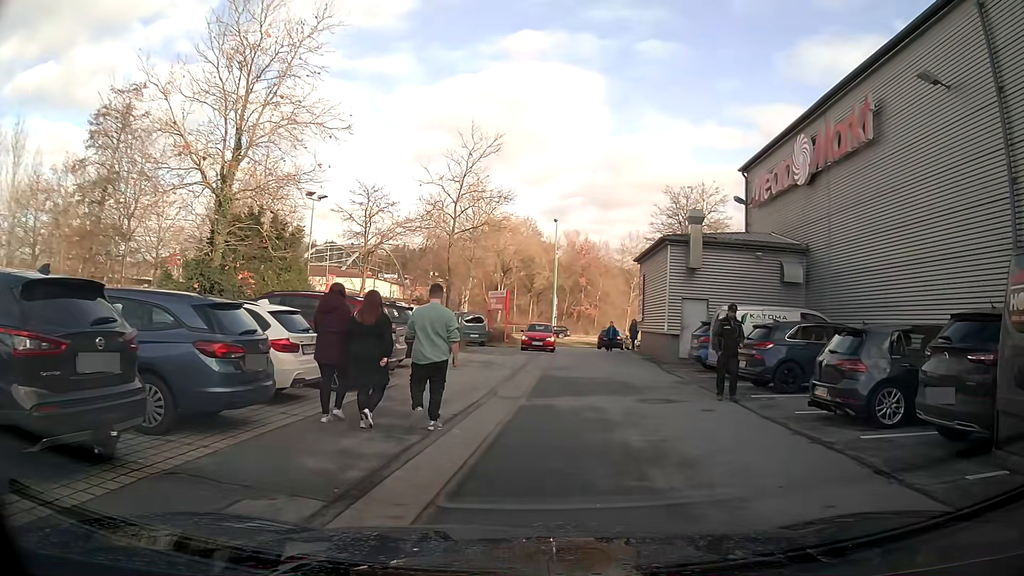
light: Day
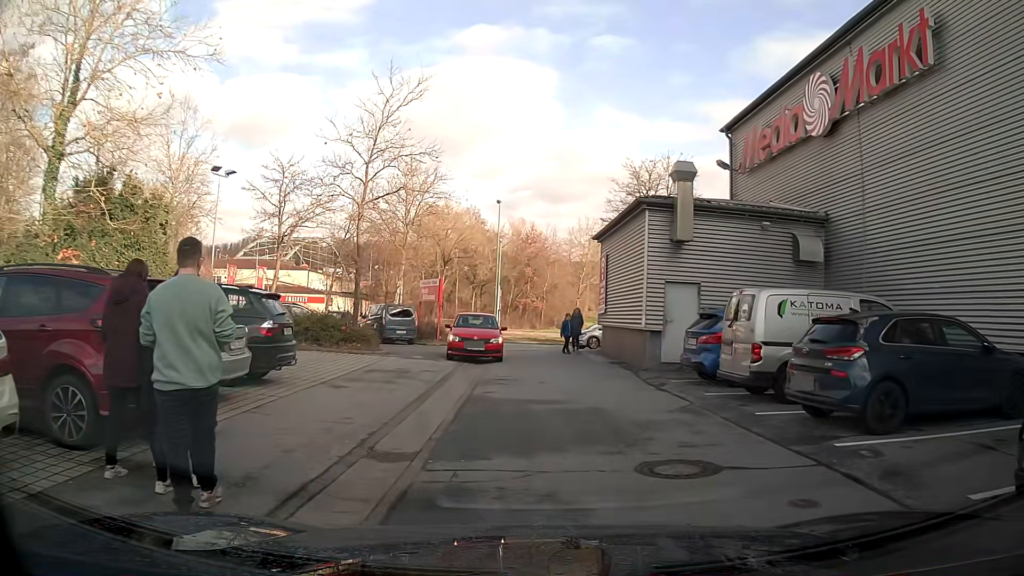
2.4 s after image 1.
(+0.3, +6.1) m; +5°
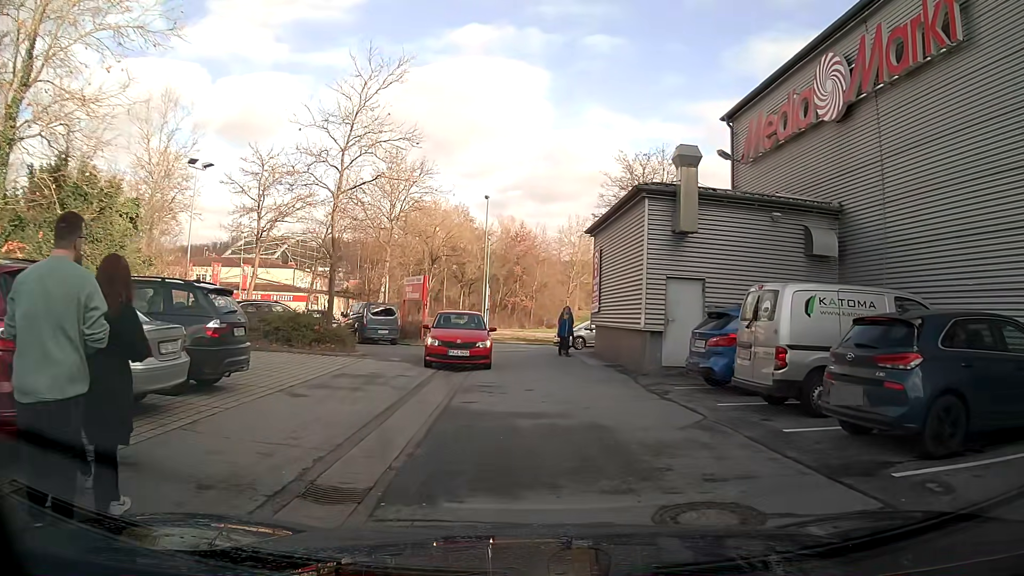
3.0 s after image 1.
(0.0, +1.6) m; 0°
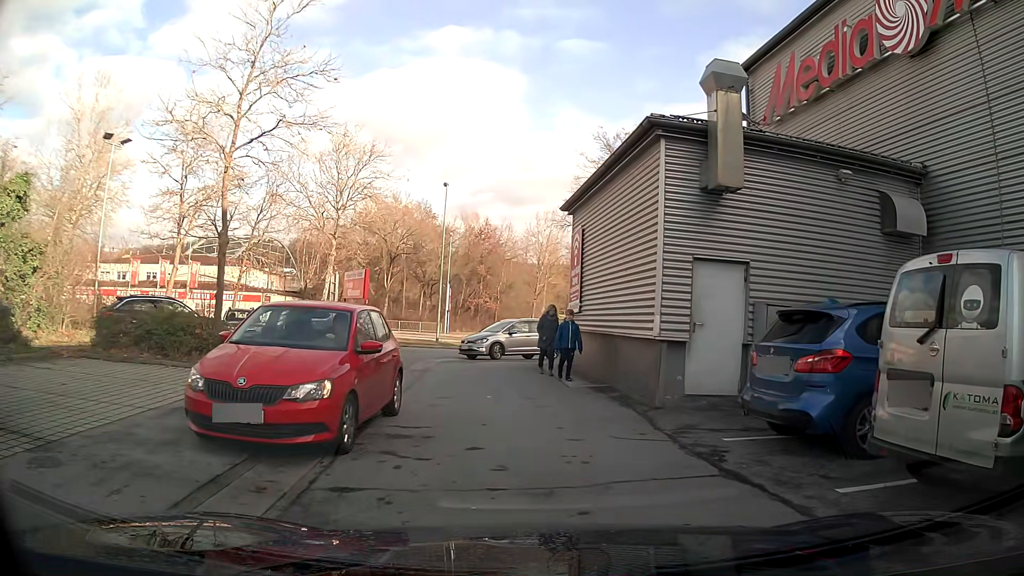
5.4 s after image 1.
(0.0, +5.4) m; +2°
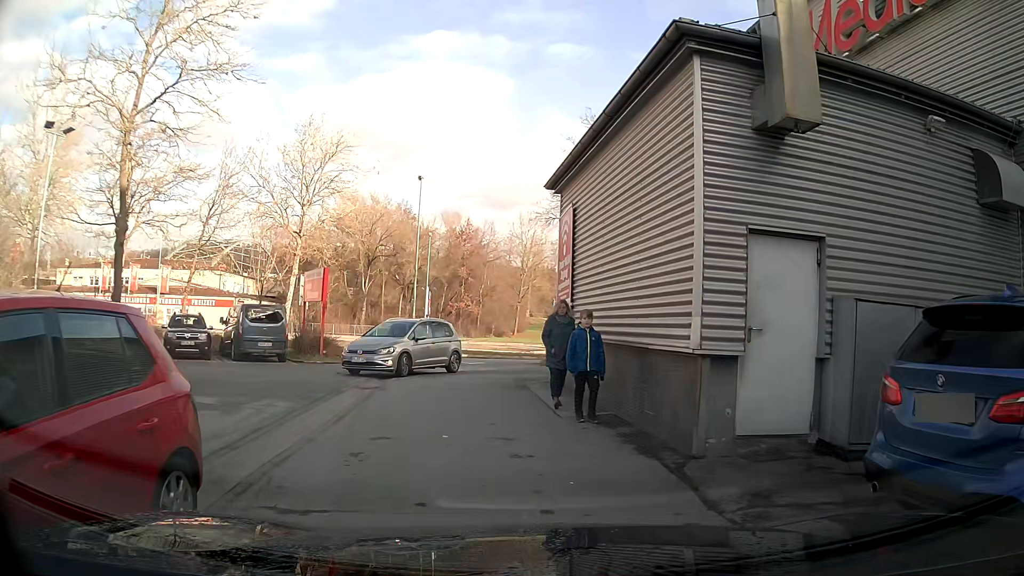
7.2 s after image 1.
(0.0, +3.5) m; +1°
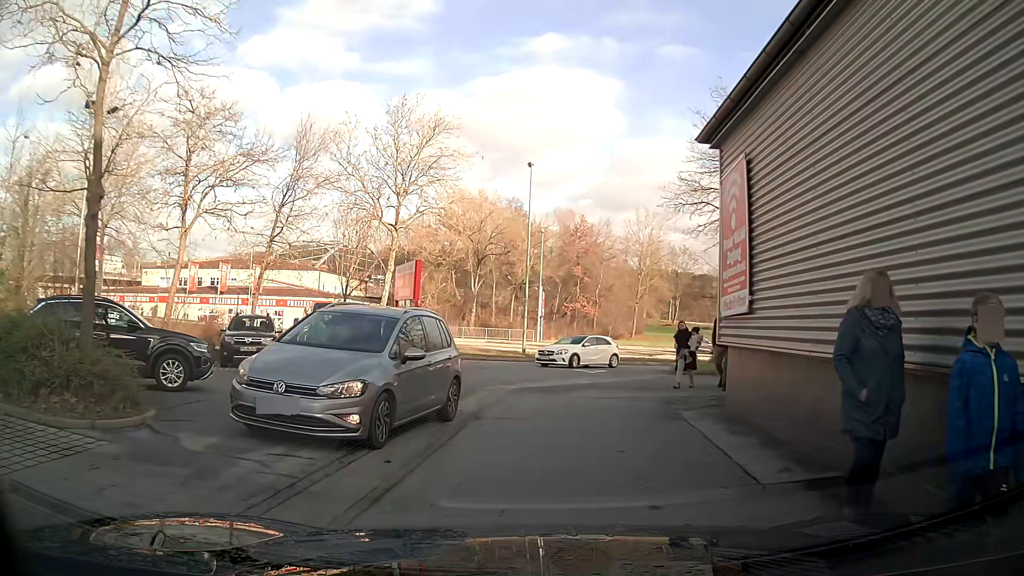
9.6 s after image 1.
(-0.2, +3.9) m; -7°
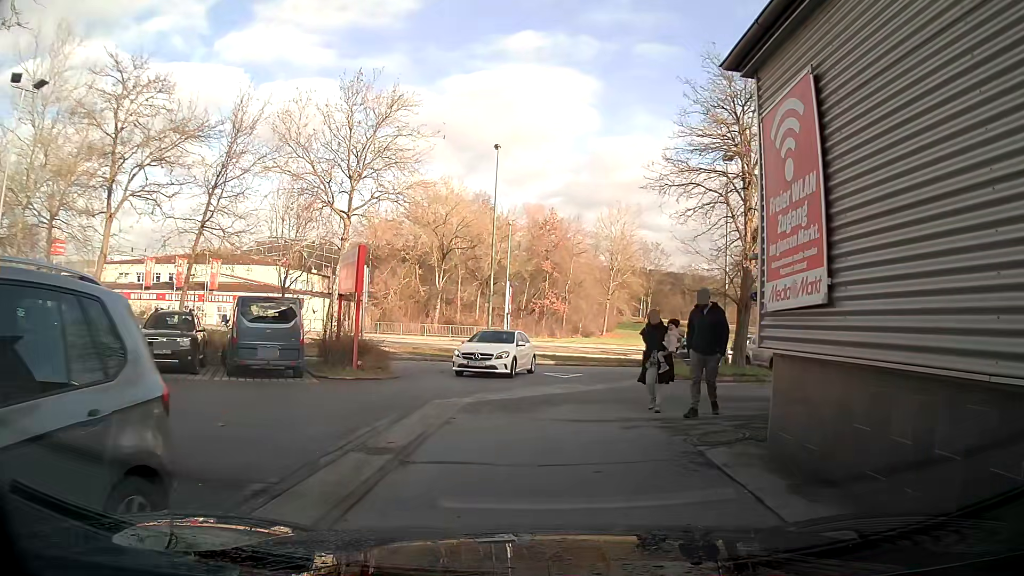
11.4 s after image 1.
(0.0, +3.3) m; +2°
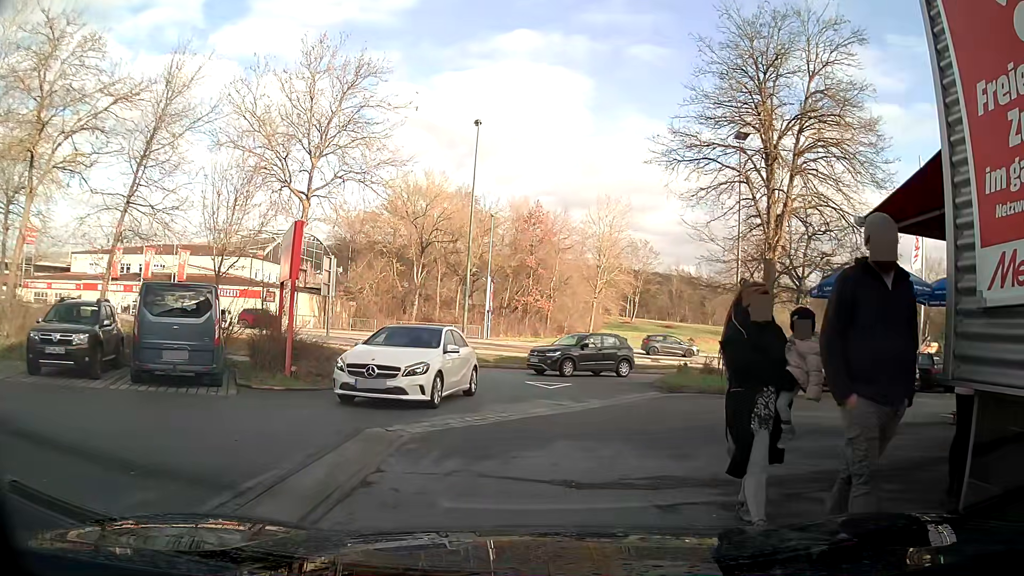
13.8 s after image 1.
(+0.1, +3.6) m; +3°
